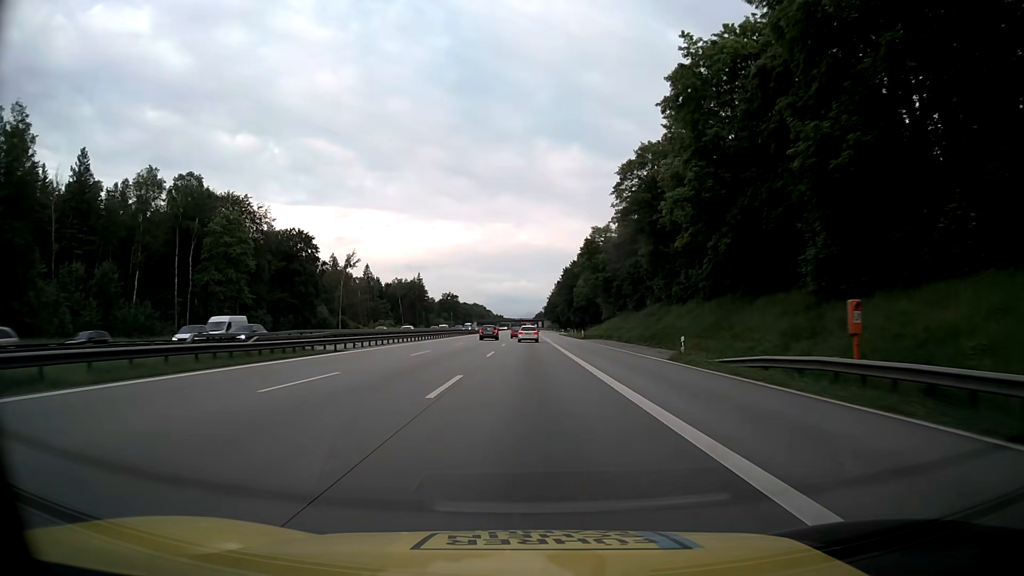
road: motorway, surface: asphalt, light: Day
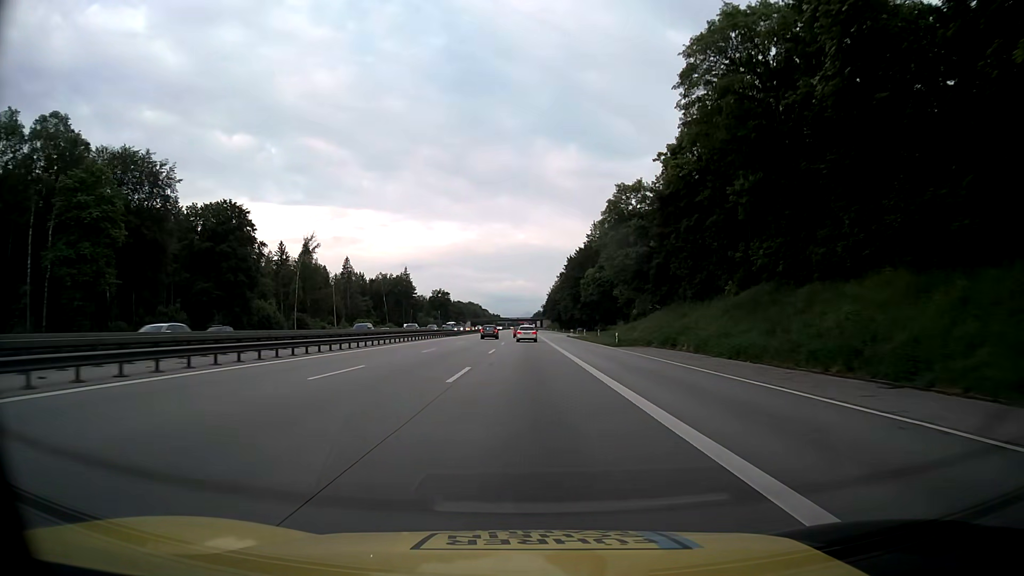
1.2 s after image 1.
(+0.1, +32.6) m; 0°
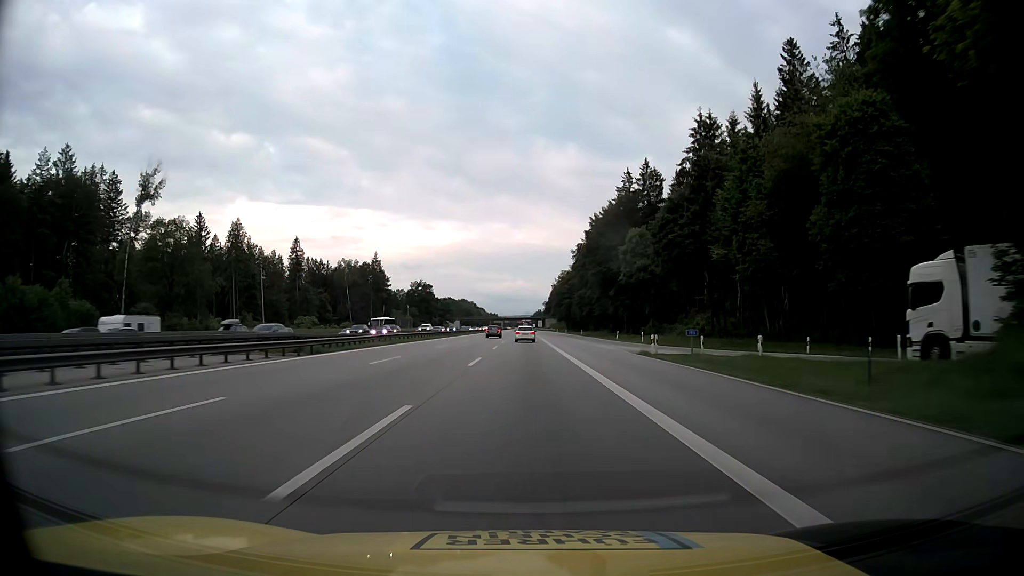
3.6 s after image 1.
(-0.1, +65.2) m; 0°
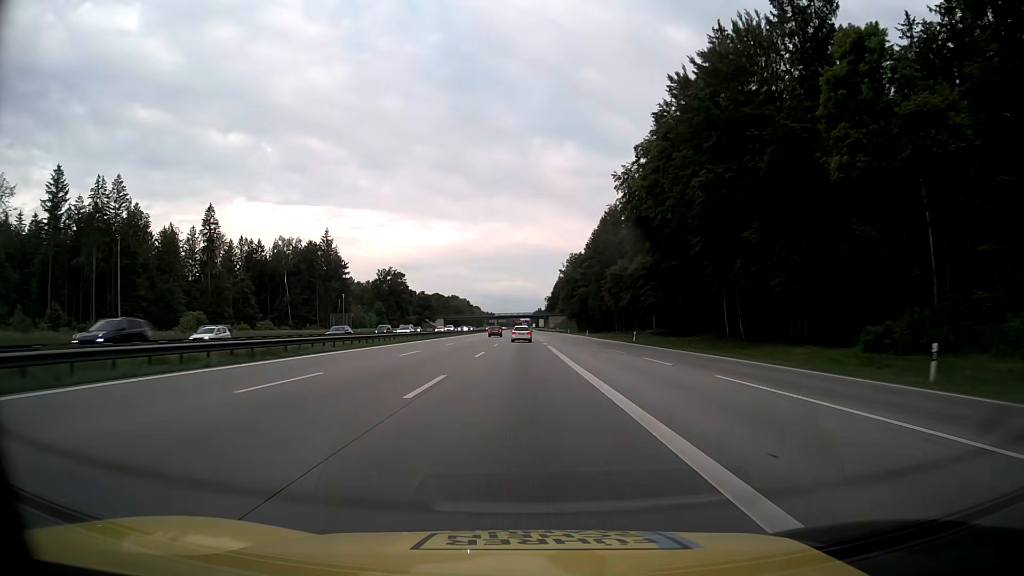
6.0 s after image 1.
(+0.1, +65.2) m; 0°
(0, +10) (0, +20) (0, +30) (0, +40) (0, +50) (0, +60) (0, +70) (0, +80) (0, +90) (0, +100) m
